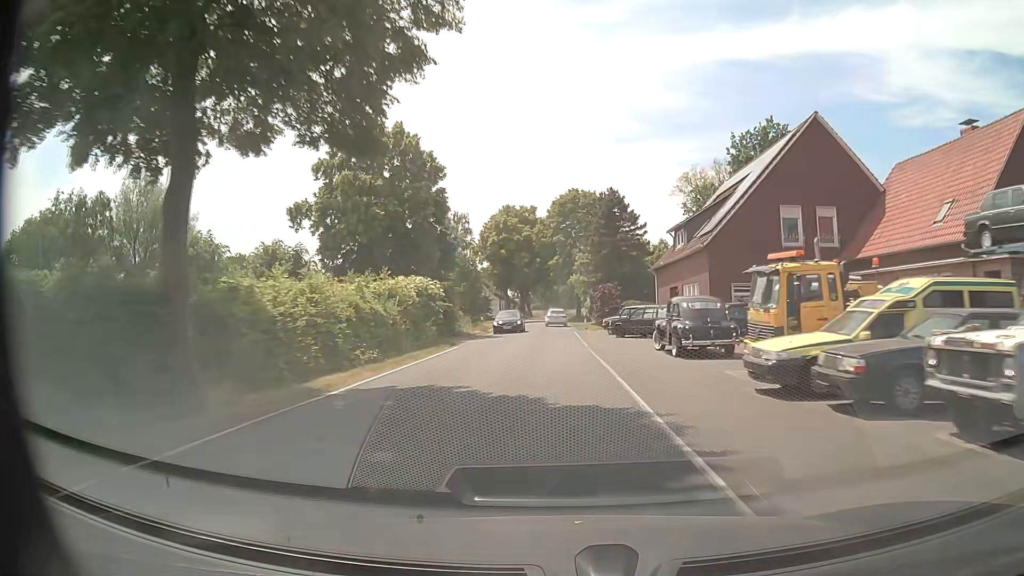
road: secondary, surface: asphalt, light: Day
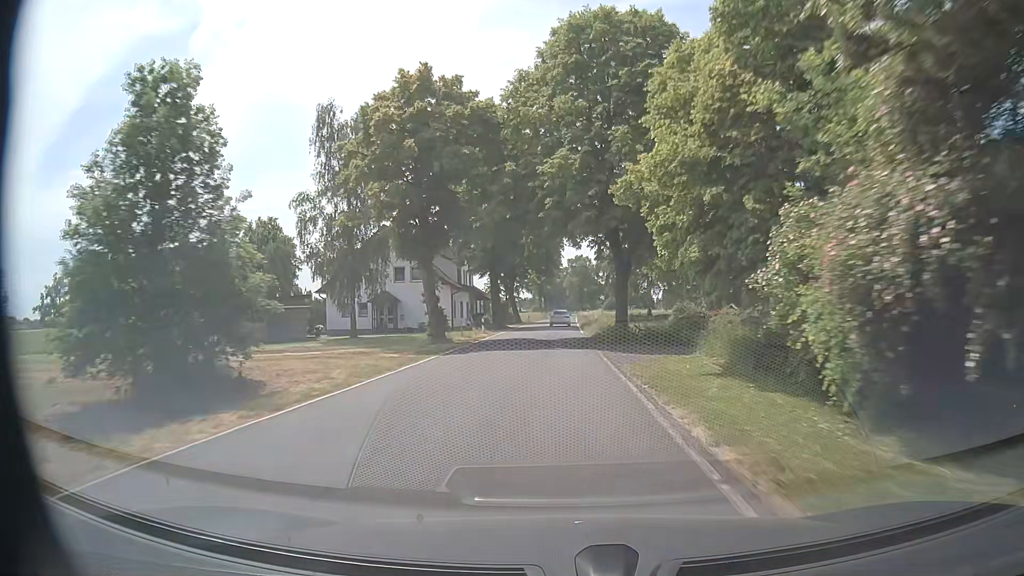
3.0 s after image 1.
(-0.3, +53.1) m; 0°
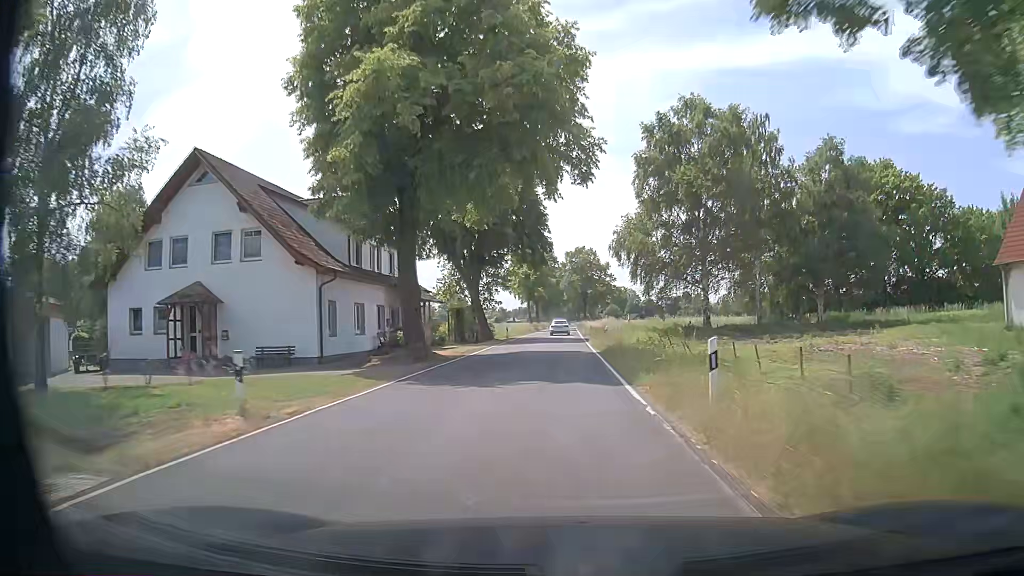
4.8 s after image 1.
(-0.1, +32.0) m; 0°
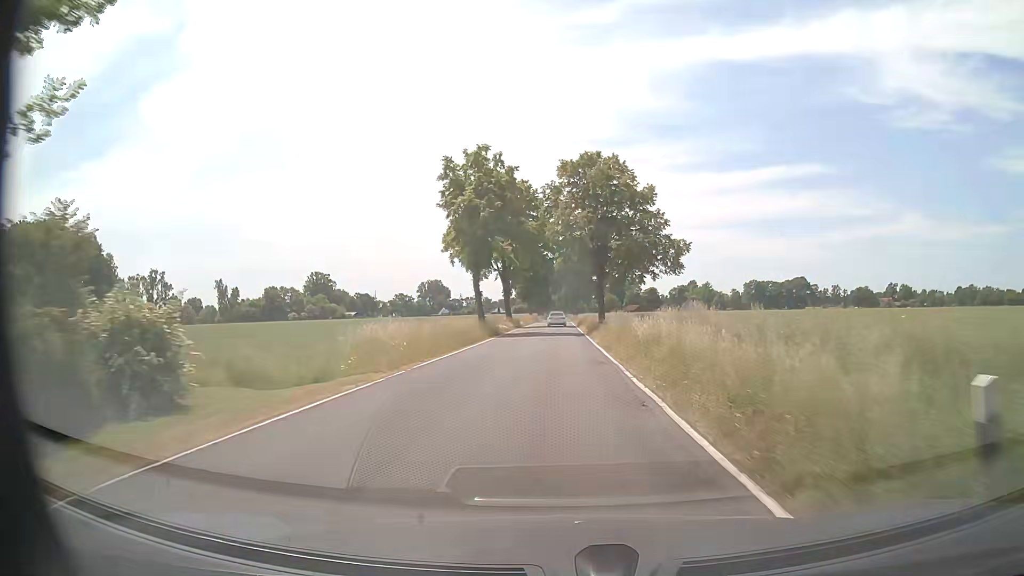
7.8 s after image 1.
(+0.9, +54.9) m; +1°
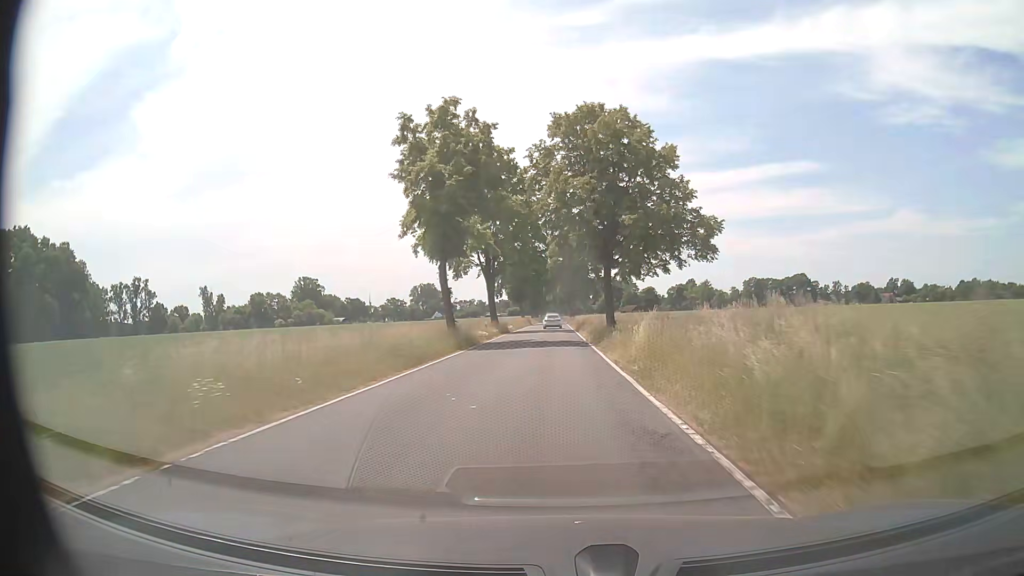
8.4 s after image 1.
(0.0, +11.2) m; 0°
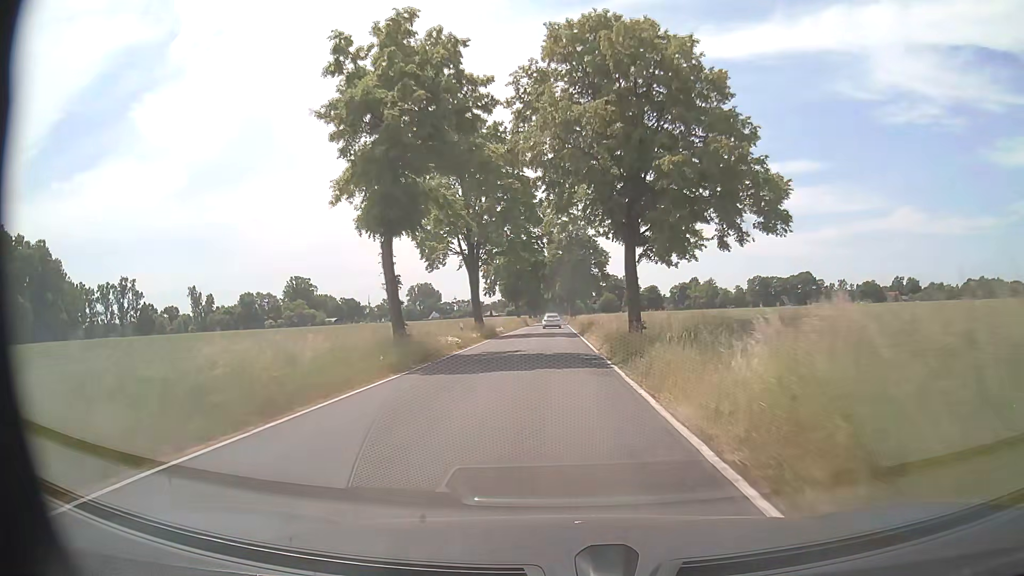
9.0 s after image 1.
(0.0, +11.3) m; 0°
(0, +10) (0, +20) (0, +30) (0, +40) (0, +50) (0, +60) (0, +70) (0, +80) (-1, +90) (-1, +100) m
